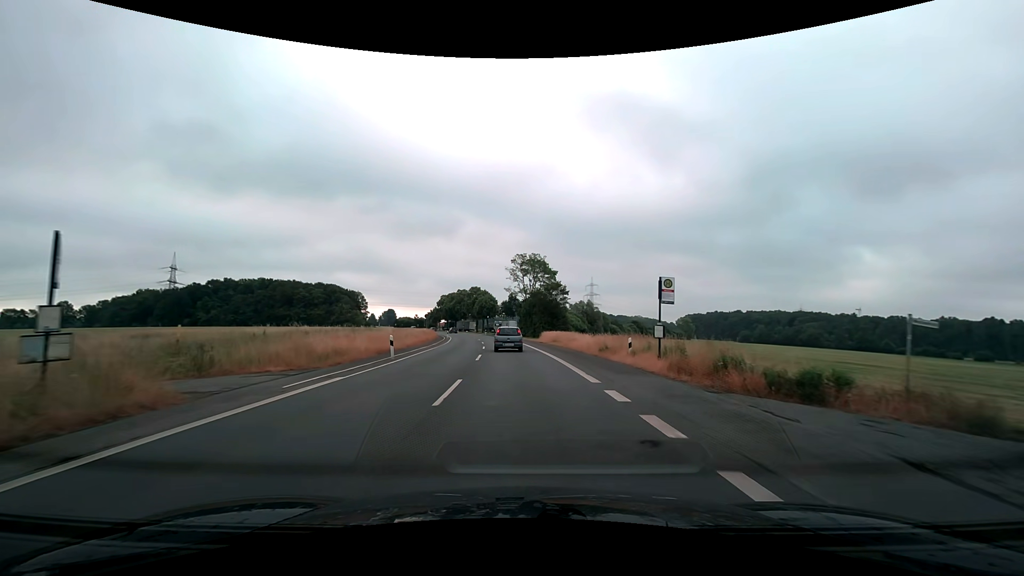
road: secondary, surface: asphalt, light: Day
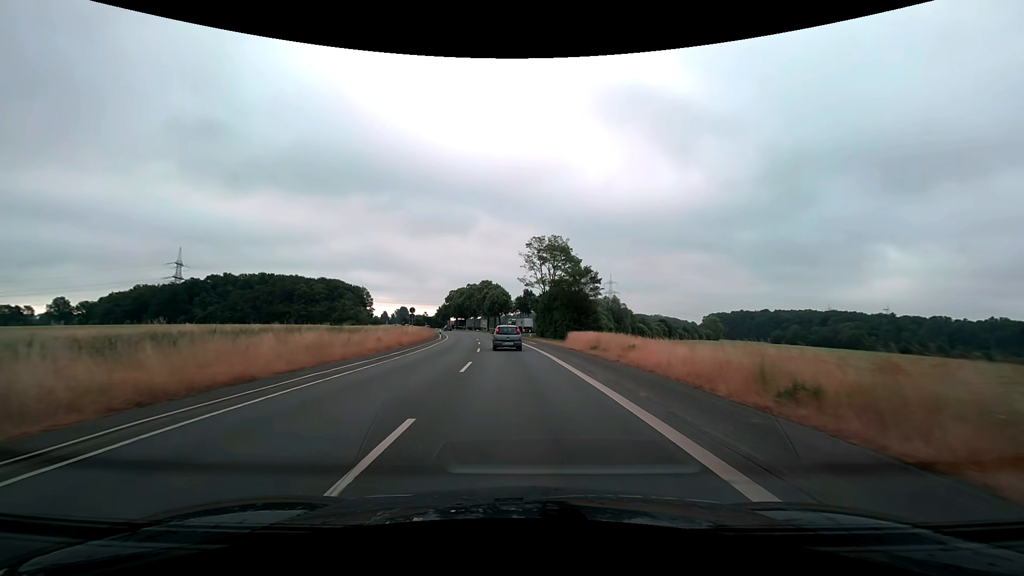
(-0.2, +18.2) m; -1°
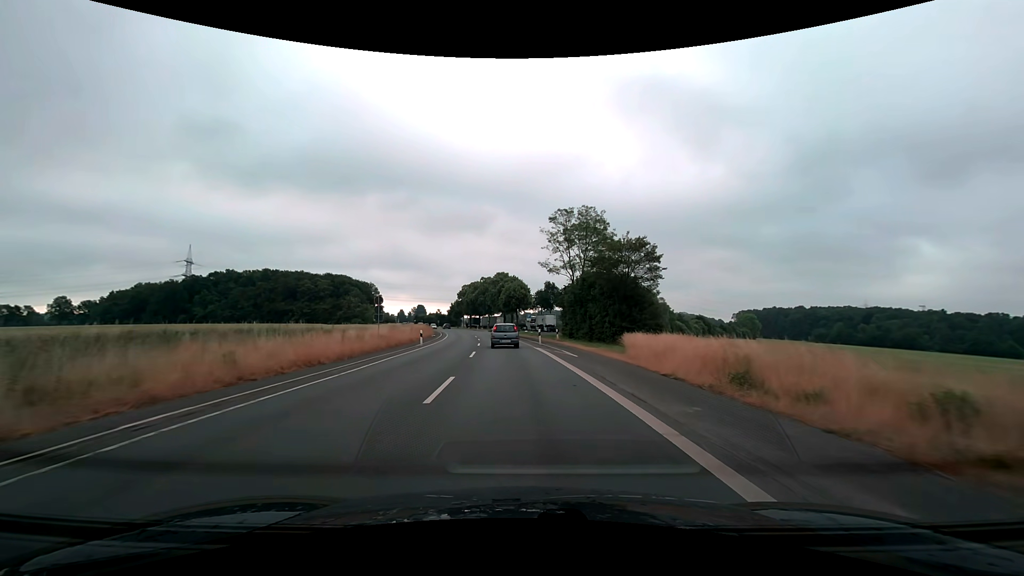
(-0.4, +18.4) m; -2°
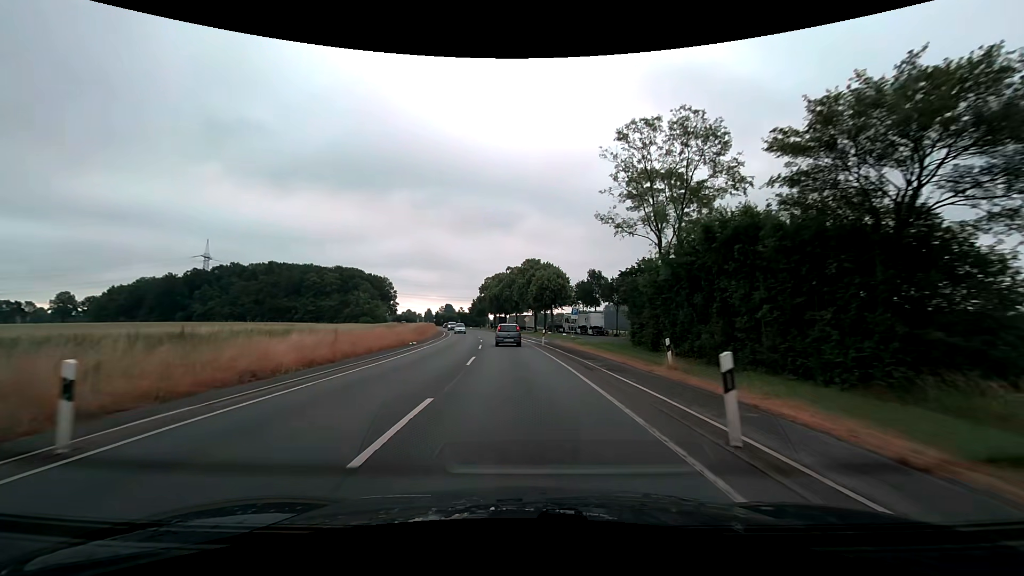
(-0.9, +27.9) m; -4°
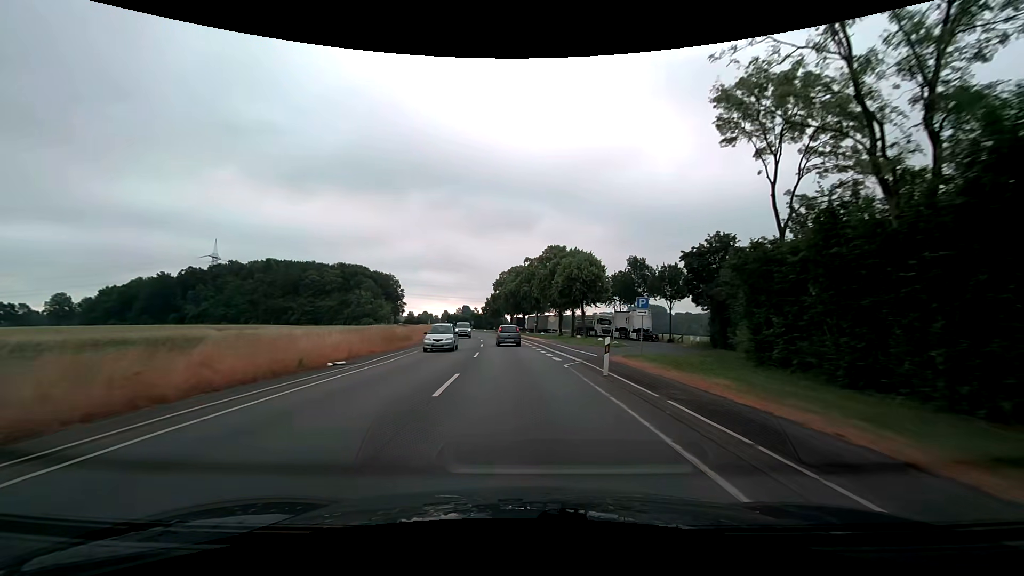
(-0.4, +19.4) m; -2°
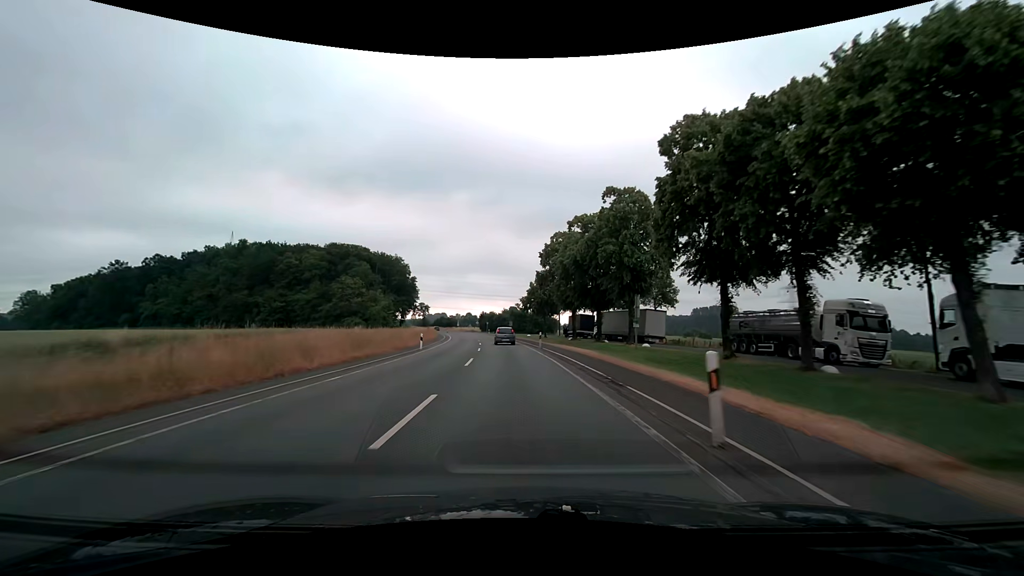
(-2.4, +52.9) m; -5°
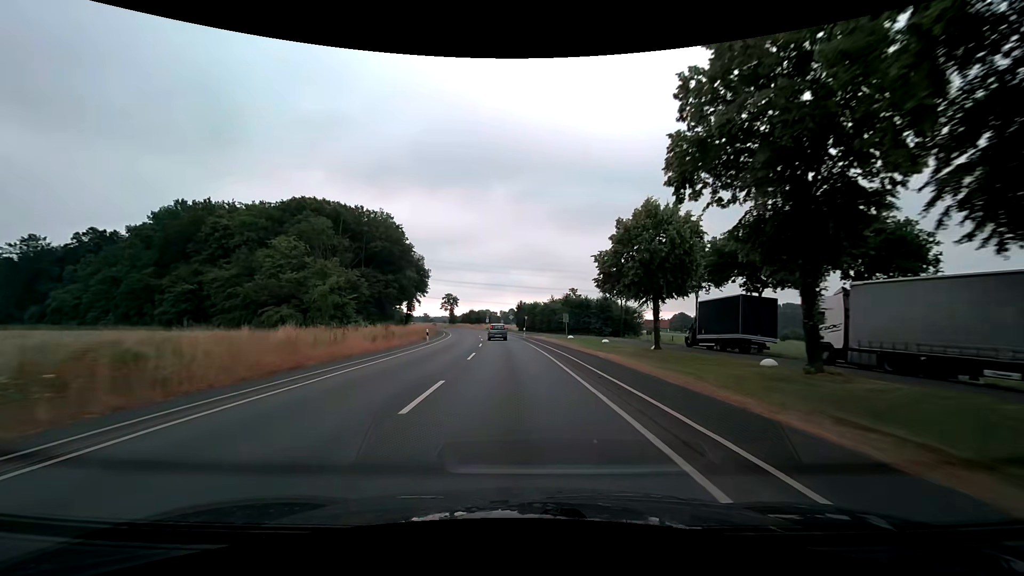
(-2.2, +46.5) m; -5°
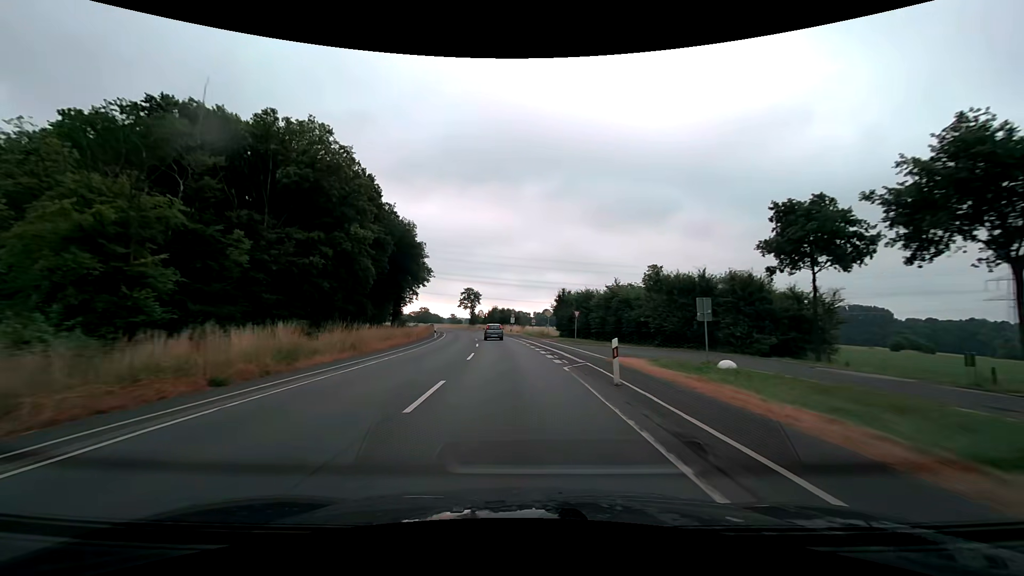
(-1.2, +36.1) m; -4°
(0, +10) (0, +20) (-1, +30) (-2, +40) (-3, +50) (-4, +60) (-5, +70) (-7, +80) (-9, +89) (-11, +99) m
